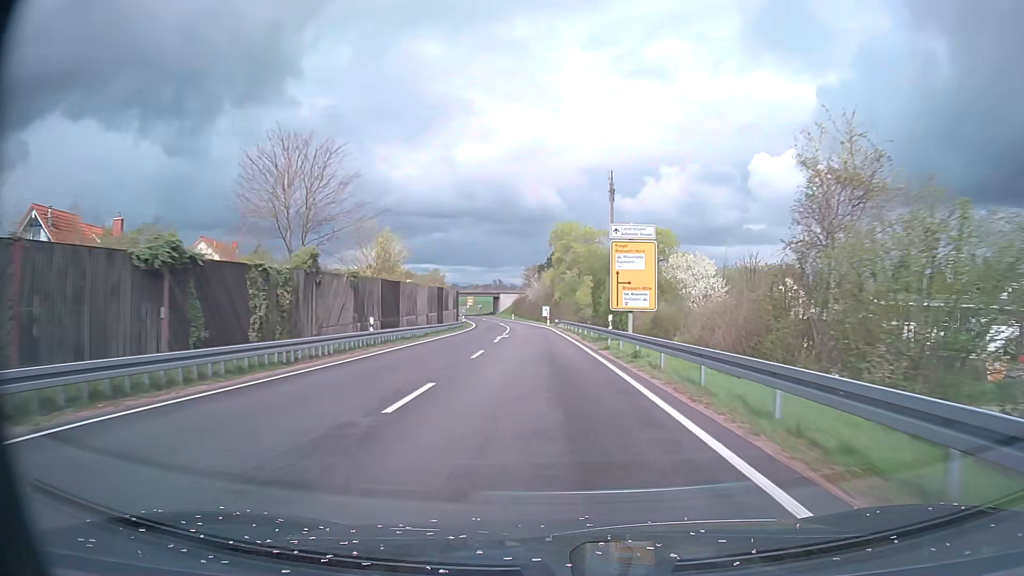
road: secondary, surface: asphalt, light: Day
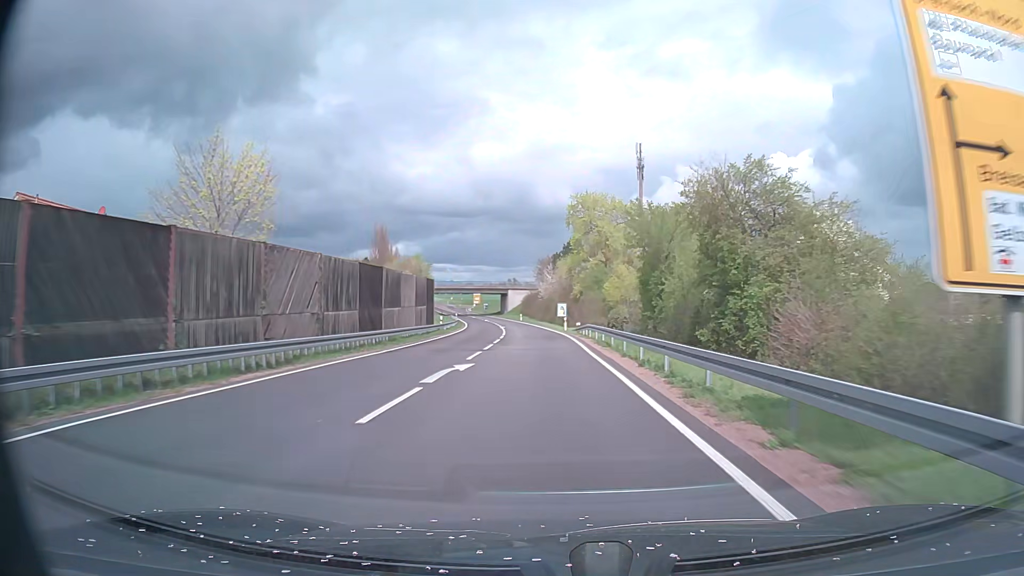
(-0.3, +25.0) m; -1°
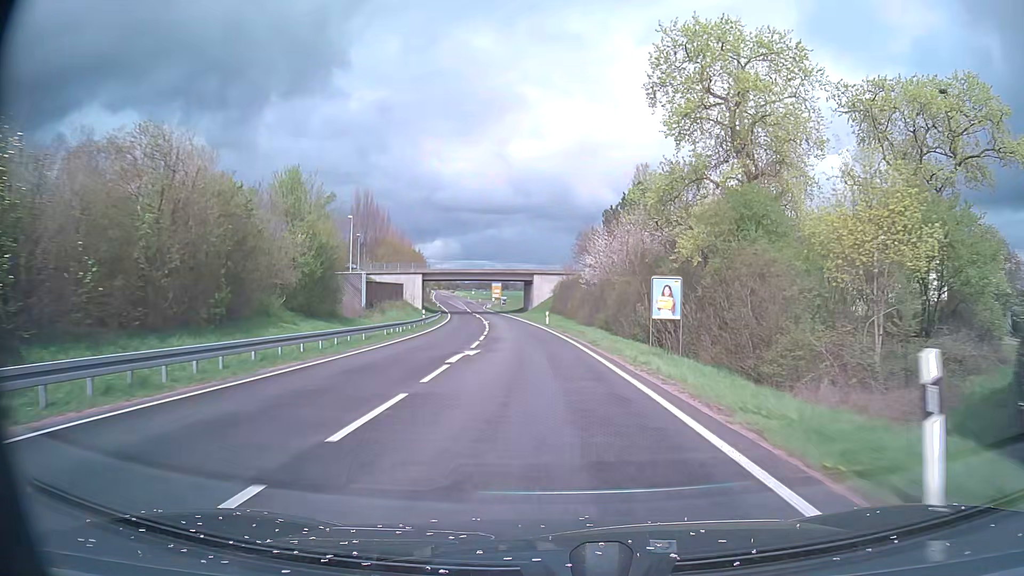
(-1.4, +49.4) m; -3°
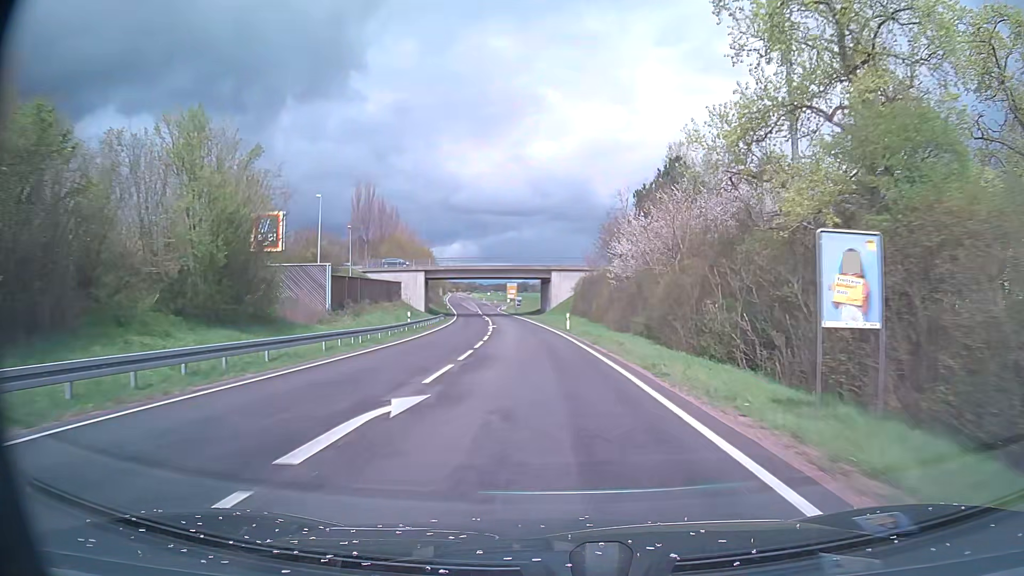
(-0.1, +12.1) m; -2°
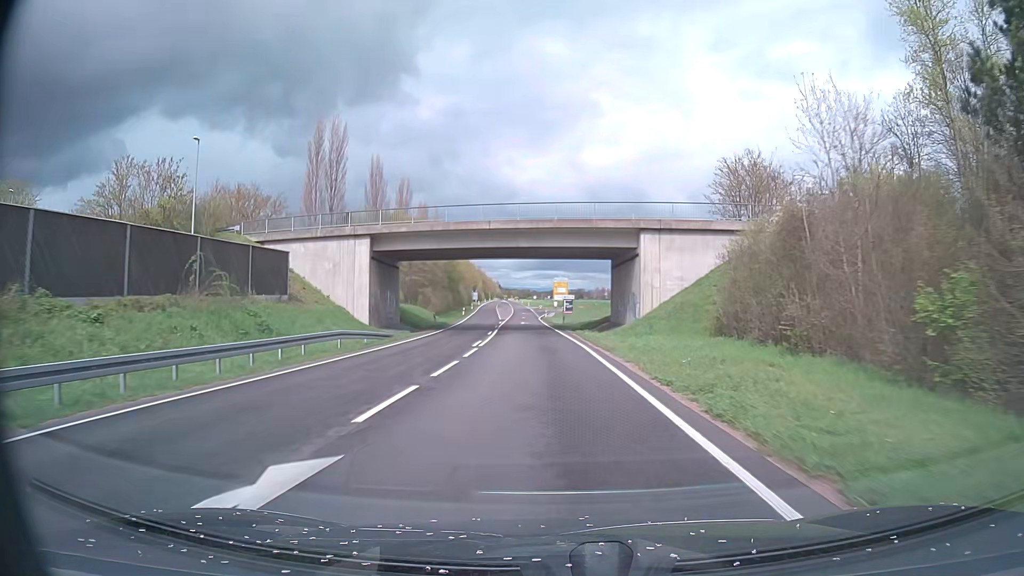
(-1.8, +46.7) m; -4°
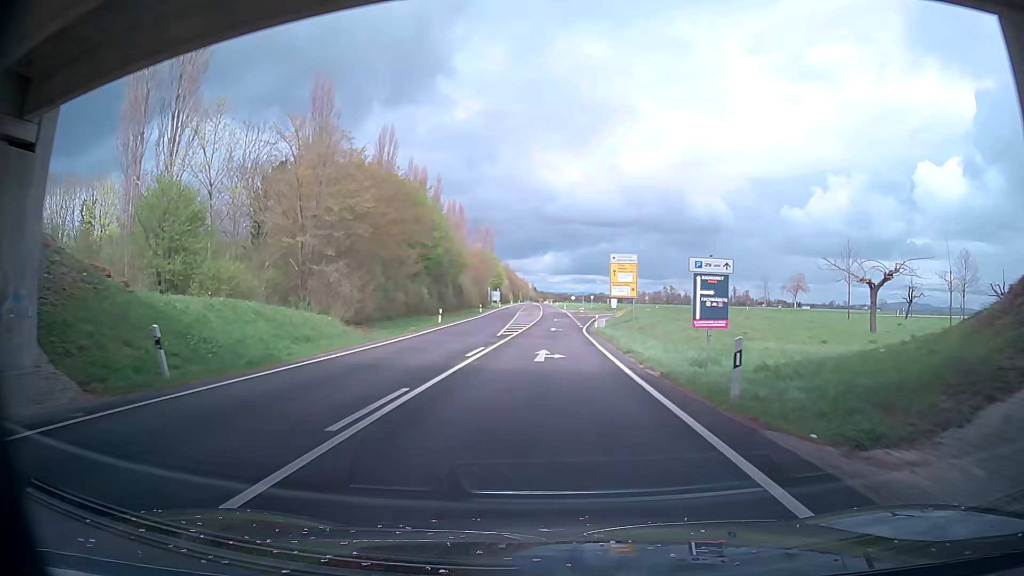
(-1.5, +42.7) m; -4°
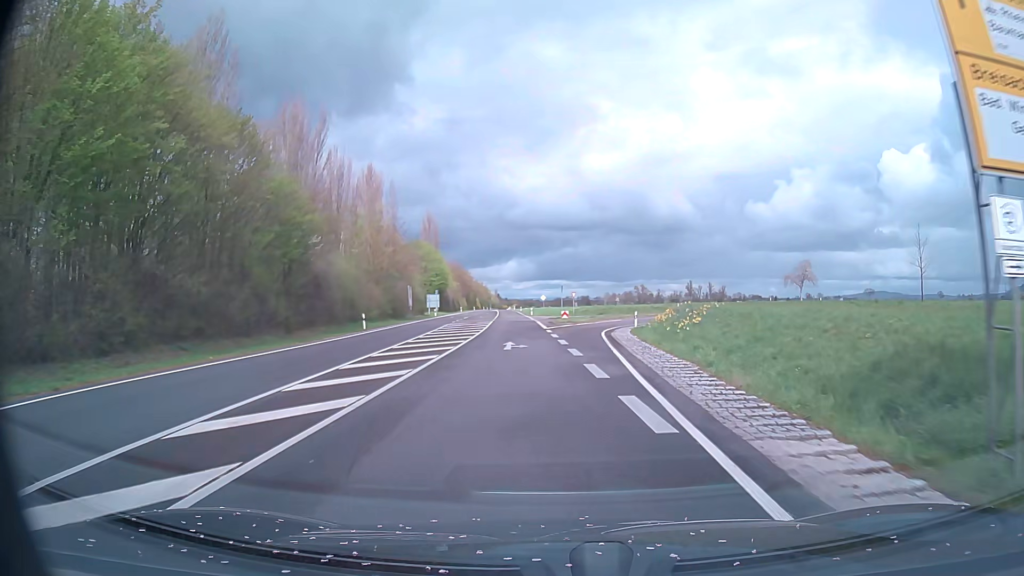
(+0.6, +45.0) m; +3°
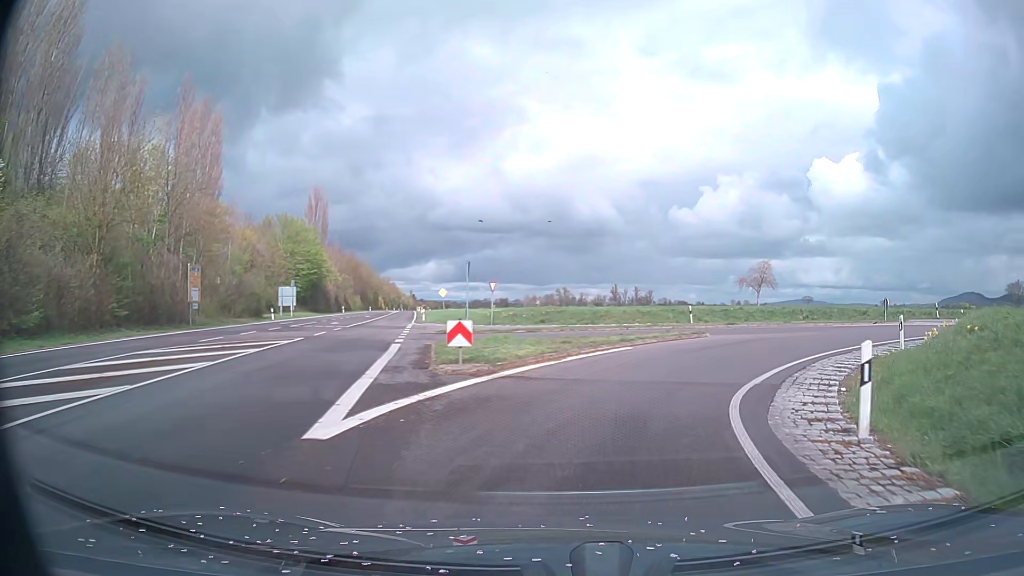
(+0.7, +35.9) m; +7°
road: secondary_link
